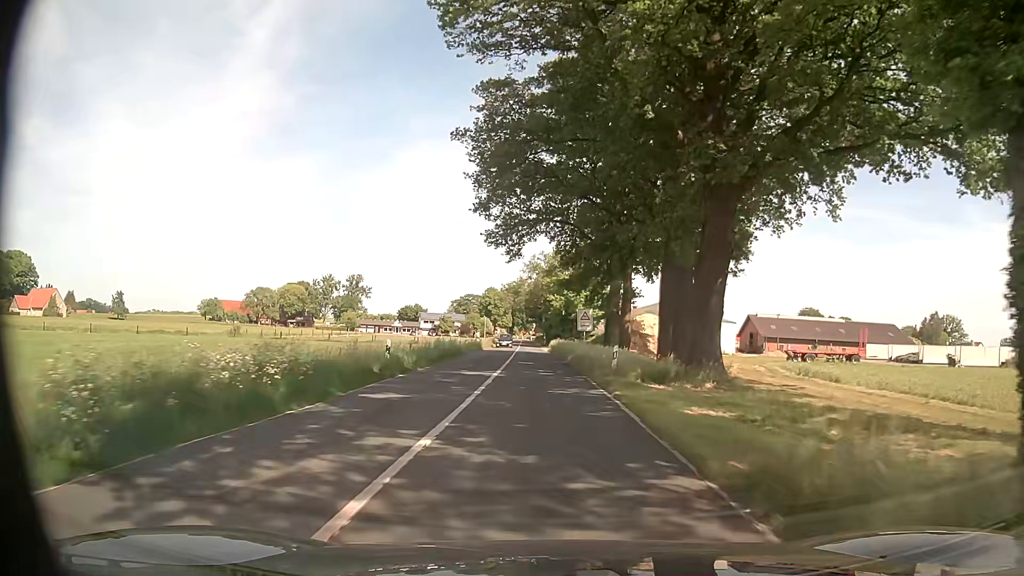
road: secondary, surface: asphalt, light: Day
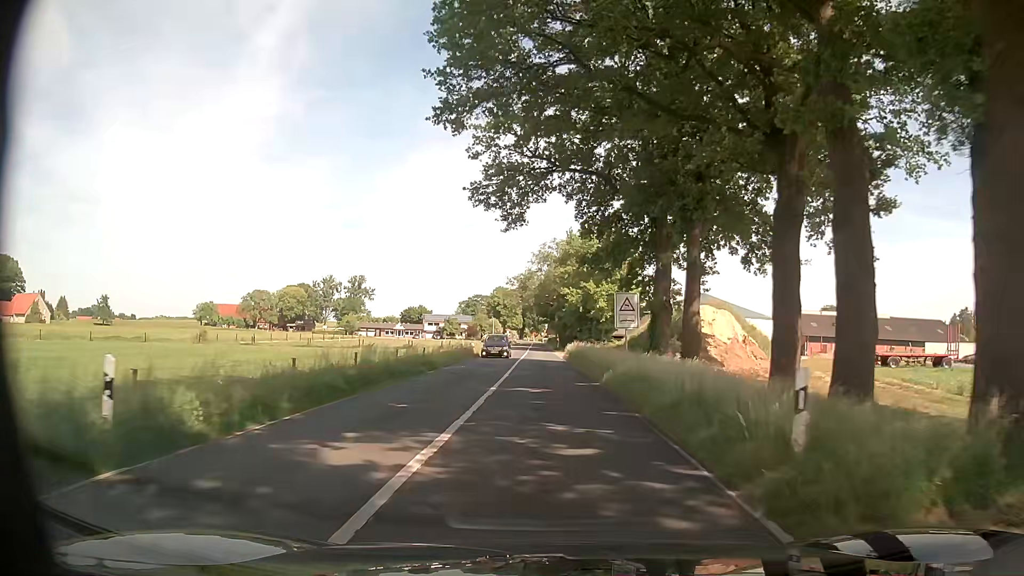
(-0.1, +15.4) m; -1°
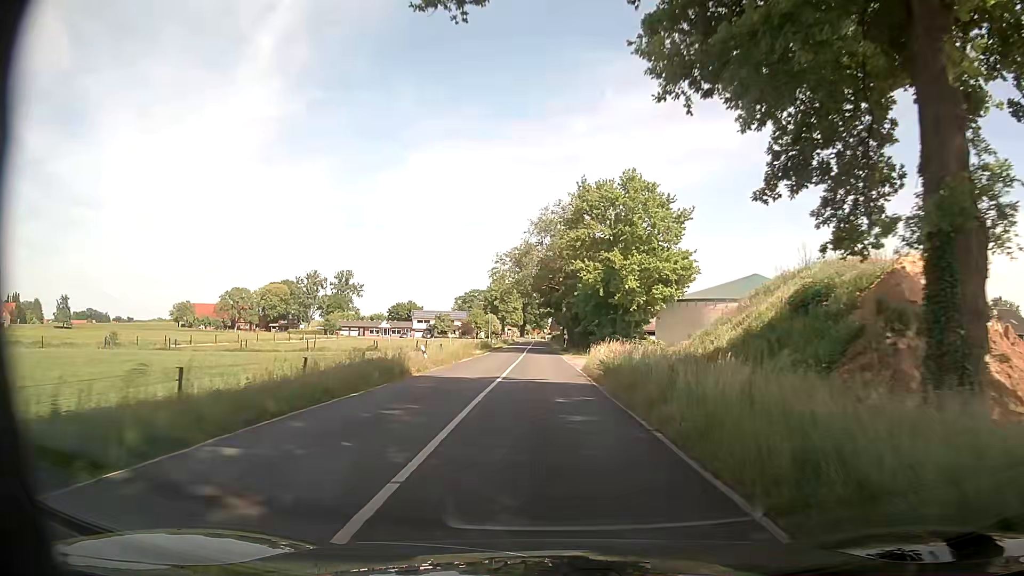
(0.0, +23.2) m; 0°
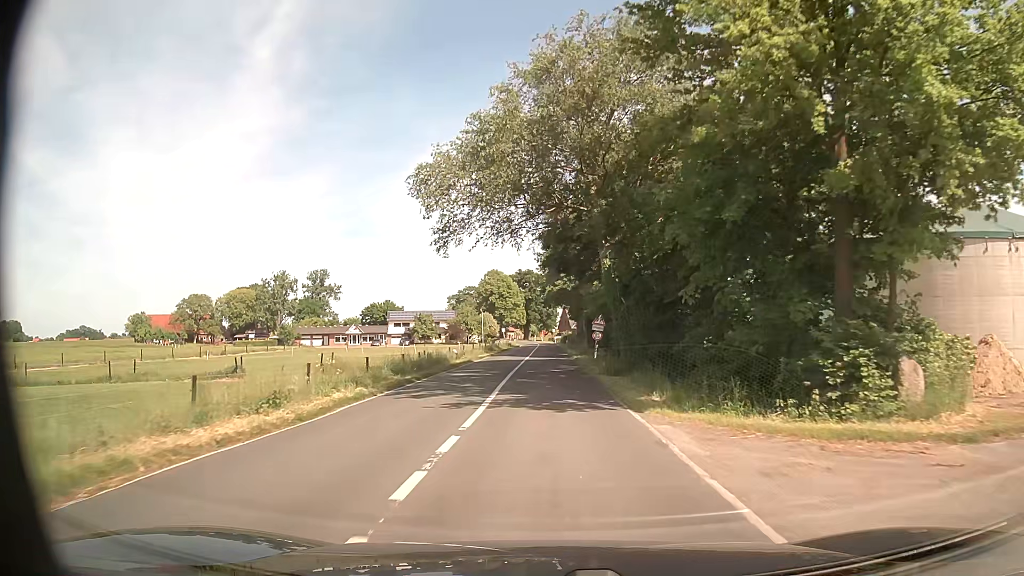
(-0.5, +38.9) m; -1°
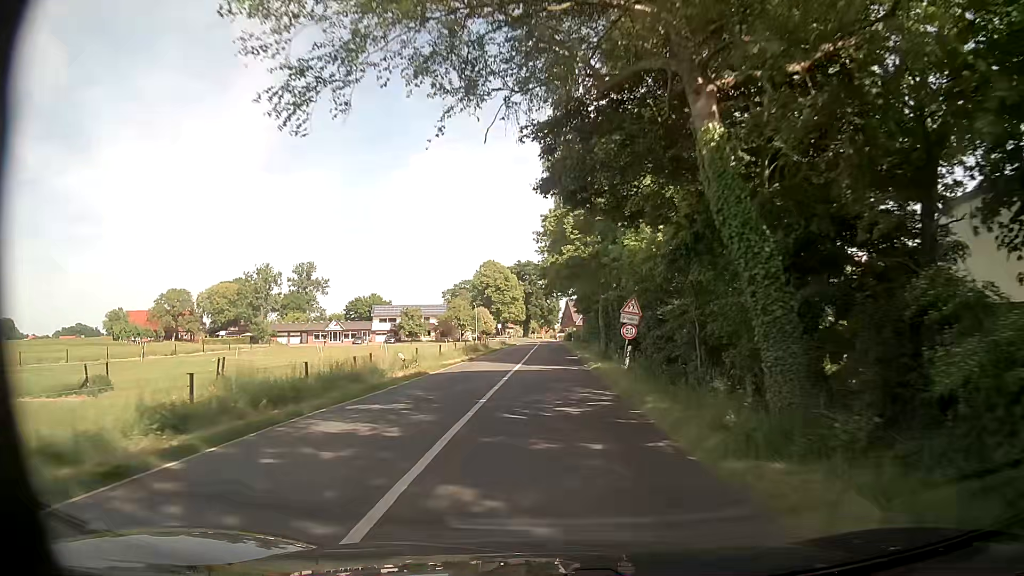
(+0.1, +15.6) m; 0°
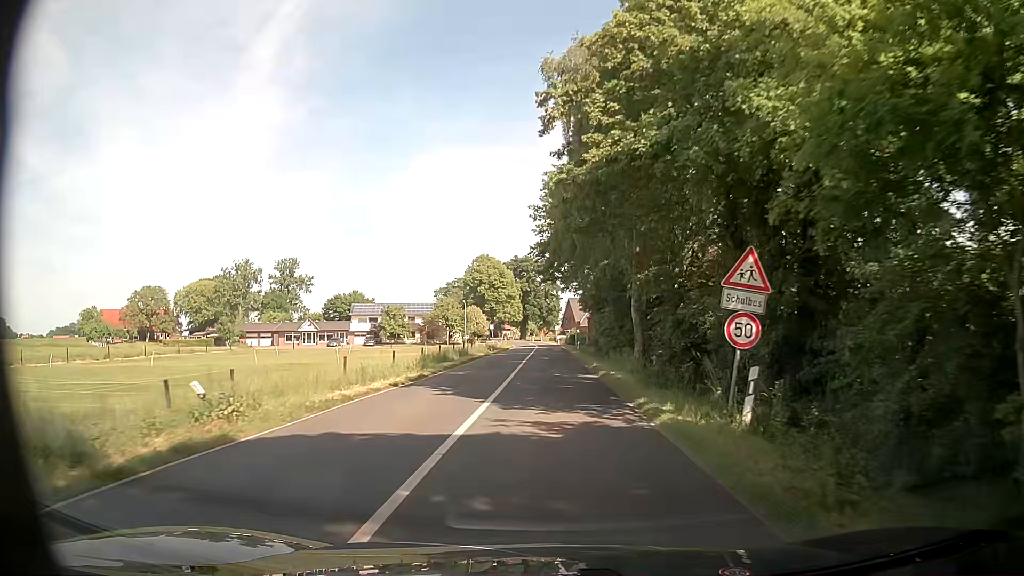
(0.0, +15.6) m; 0°
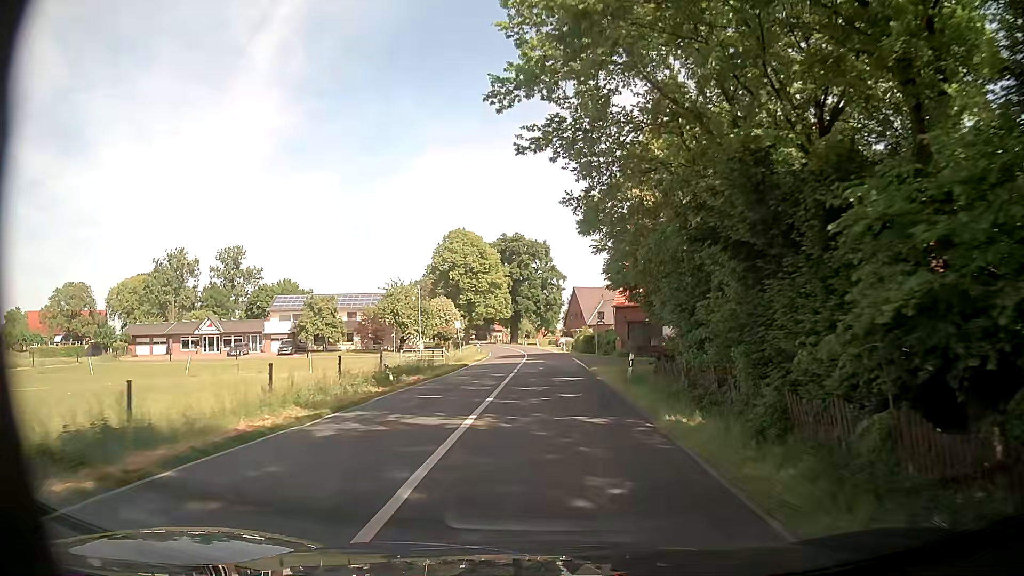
(+0.4, +38.9) m; 0°
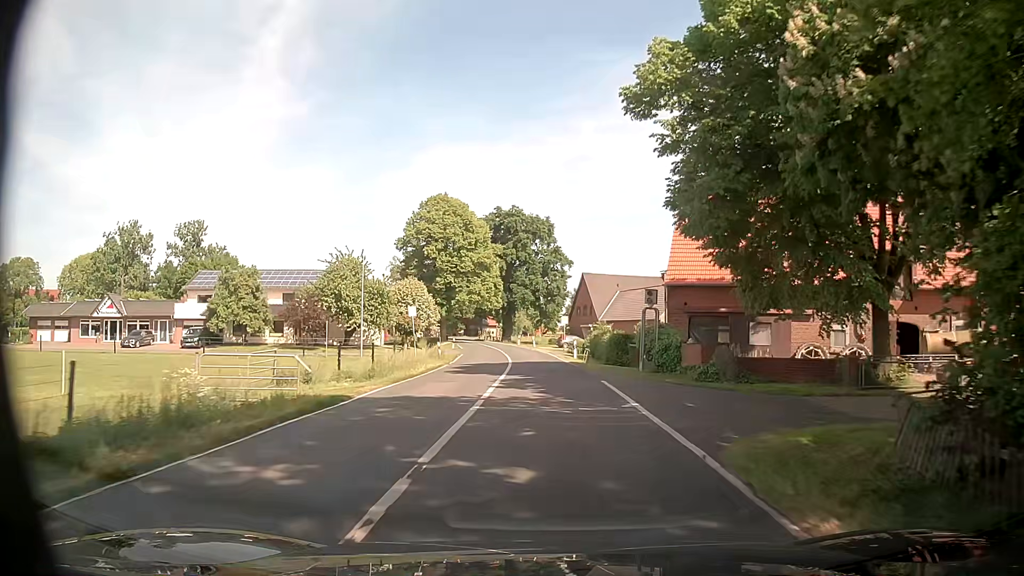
(0.0, +23.3) m; 0°
(0, +10) (0, +20) (0, +30) (-1, +40) (-1, +50) (-3, +60) (-4, +70) (-6, +80) (-8, +89) (-10, +99) m
